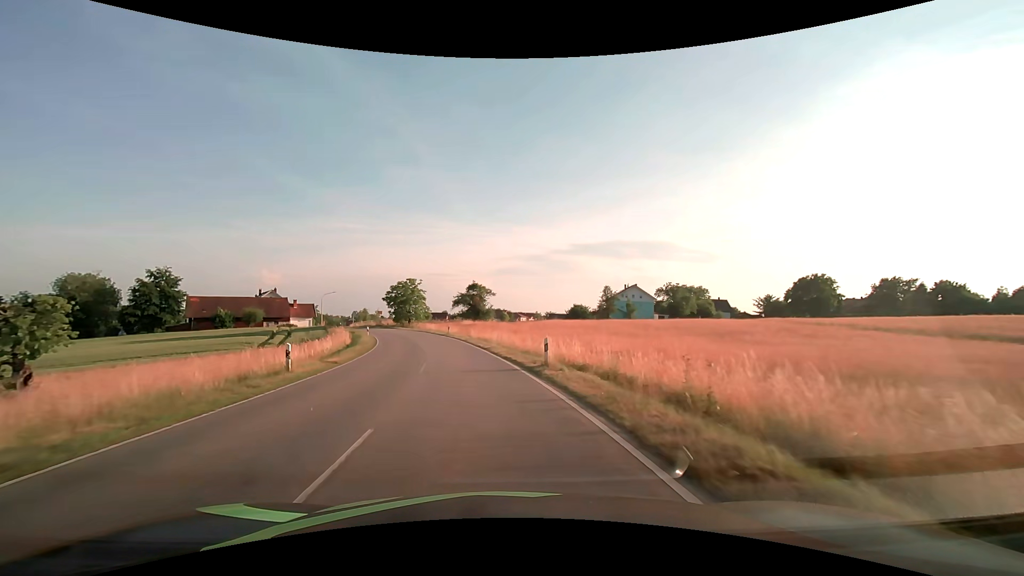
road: tertiary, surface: asphalt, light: Day
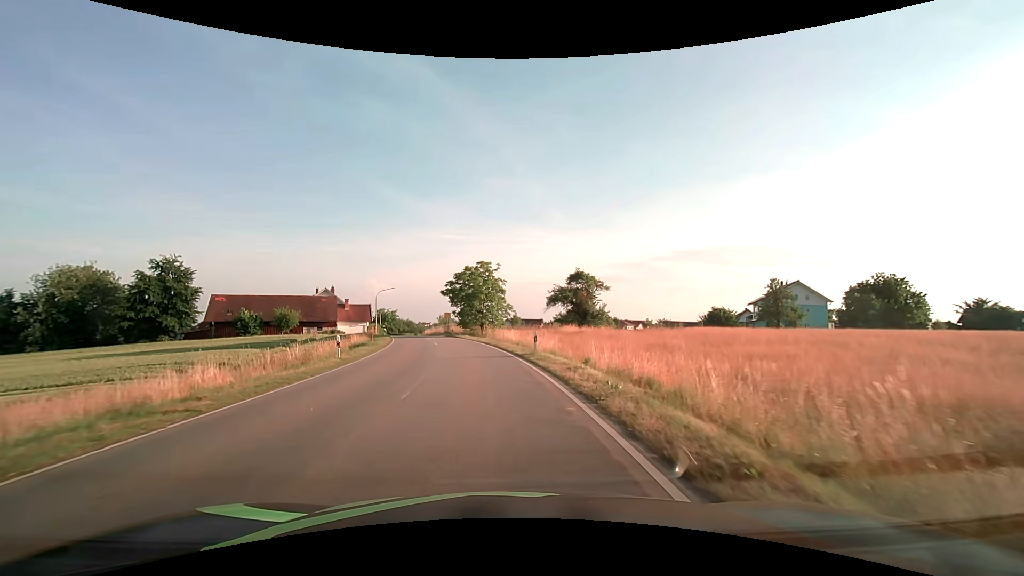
(-2.8, +30.1) m; -11°
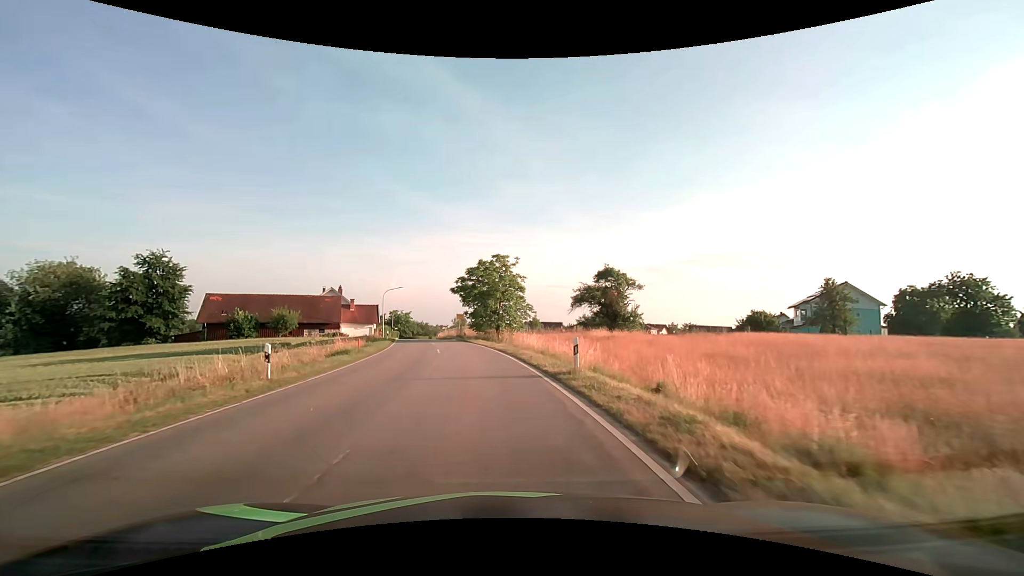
(-0.2, +7.3) m; -2°
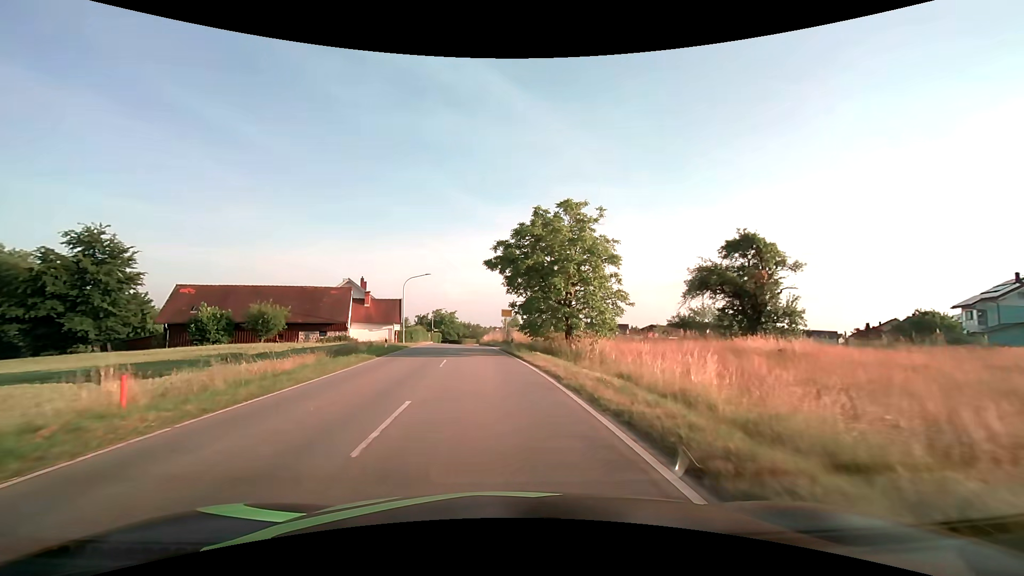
(-1.1, +20.5) m; -6°
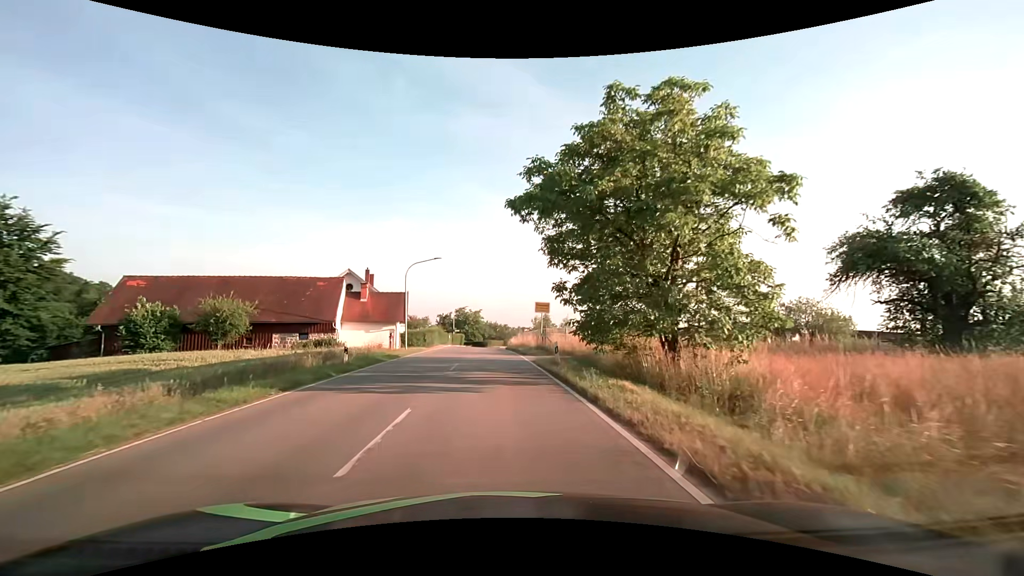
(-0.4, +12.8) m; -3°
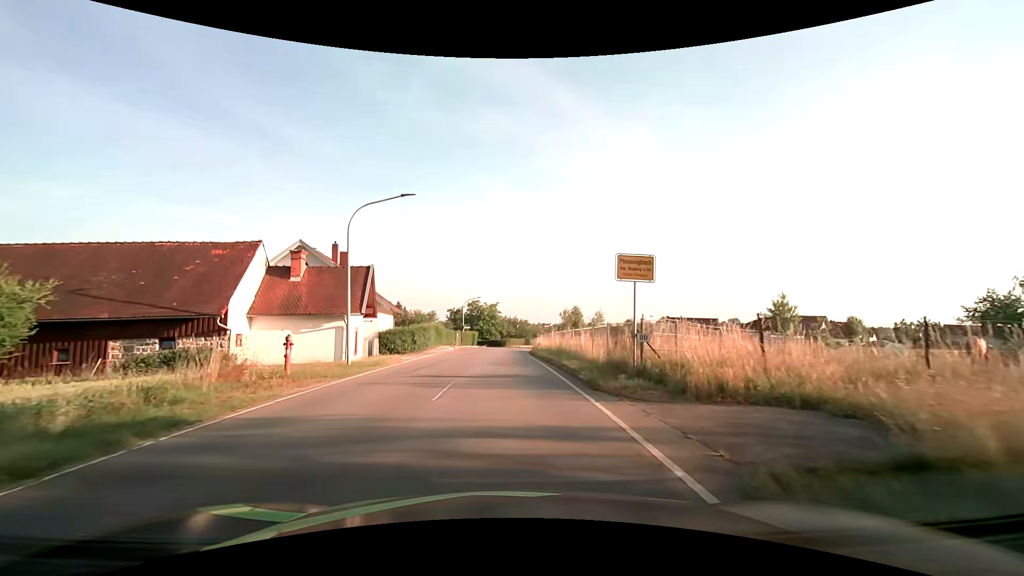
(-0.4, +19.0) m; -2°
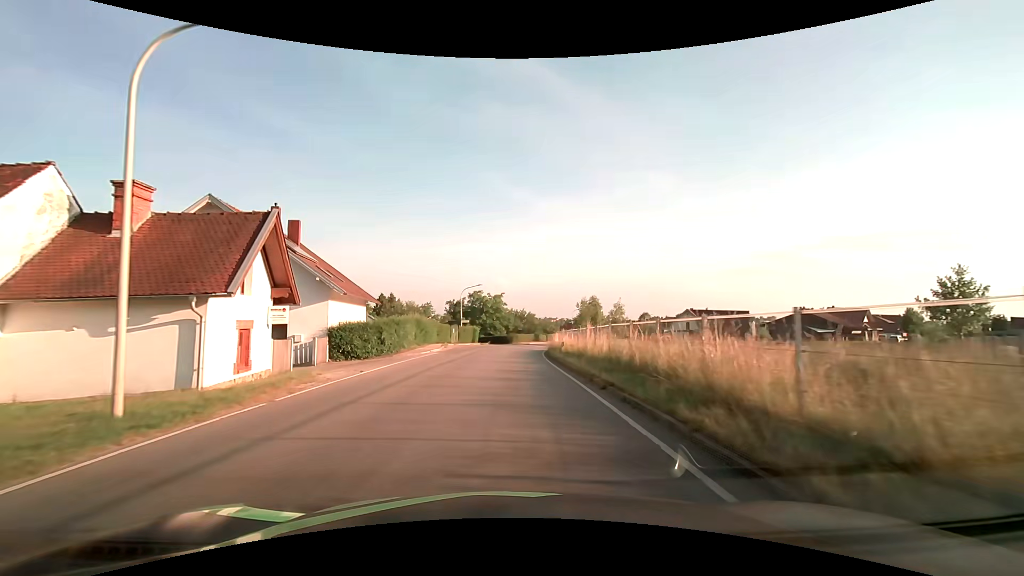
(-0.2, +13.0) m; -1°
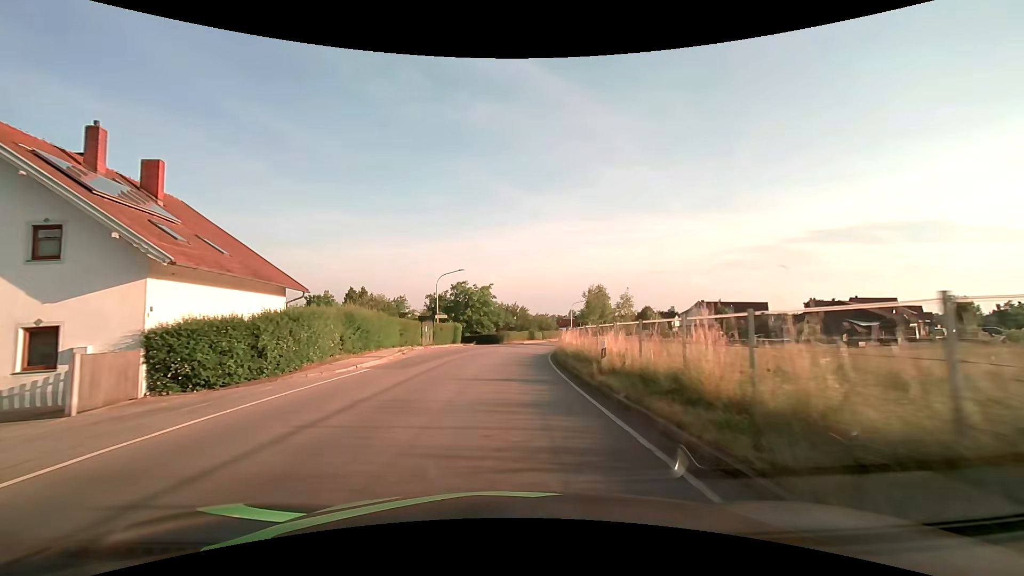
(+0.1, +13.6) m; +1°
(0, +10) (0, +20) (+1, +30) (+1, +40) (+3, +50) (+4, +60) (+7, +69) (+10, +79) (+14, +88) (+18, +97) m
